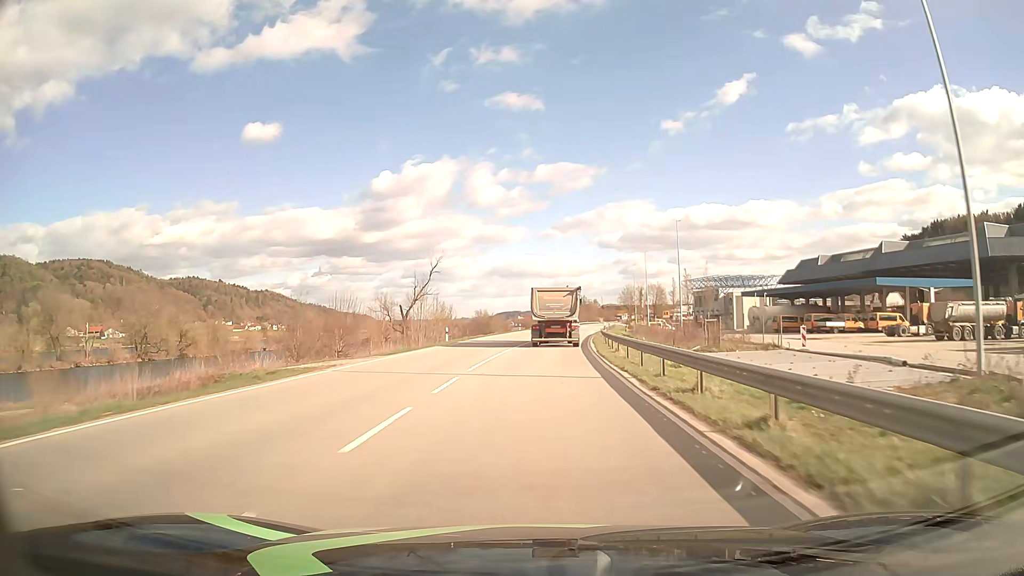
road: primary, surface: asphalt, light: Day
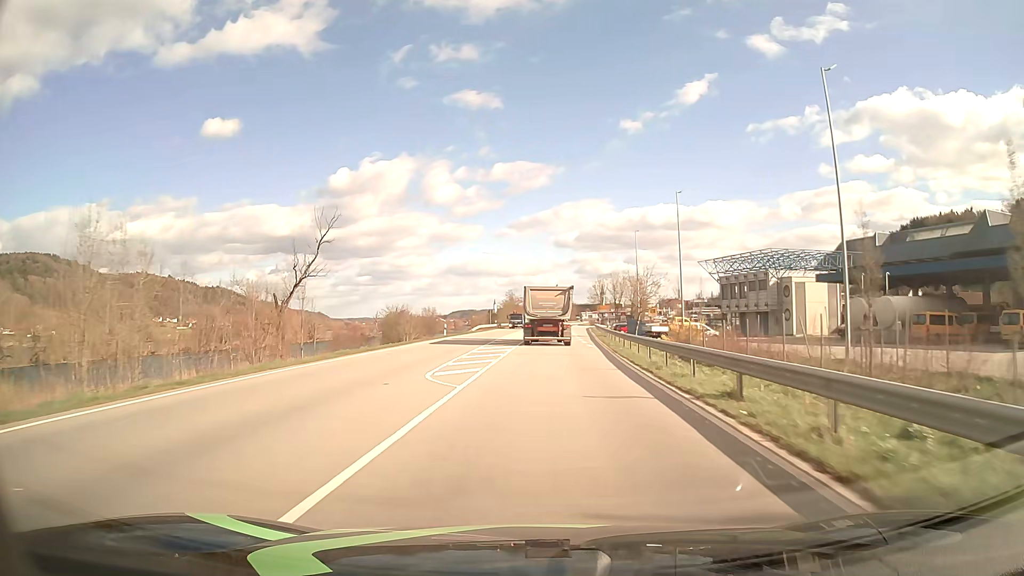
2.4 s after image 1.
(+1.5, +45.2) m; +4°
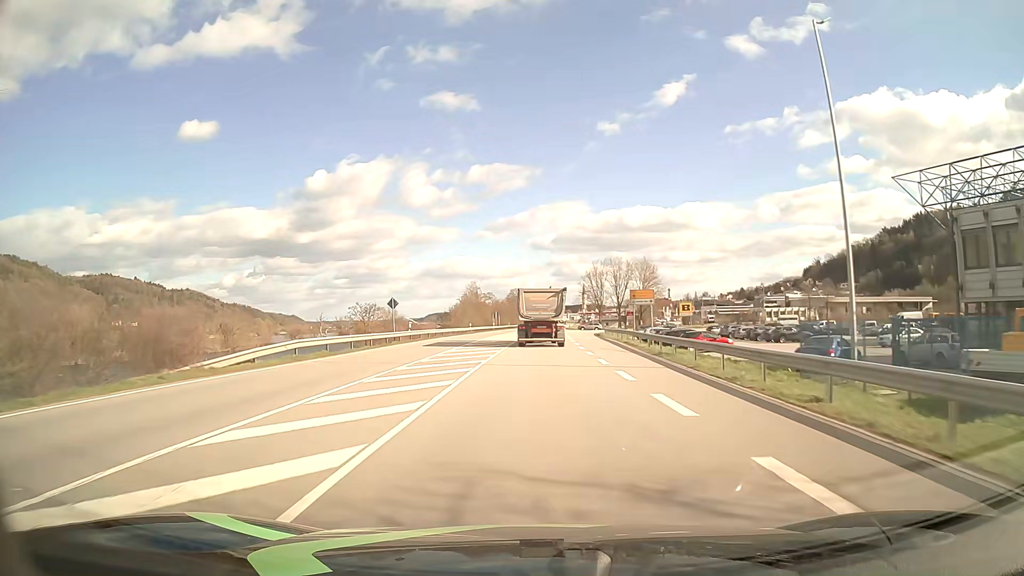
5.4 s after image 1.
(+1.3, +56.7) m; +2°
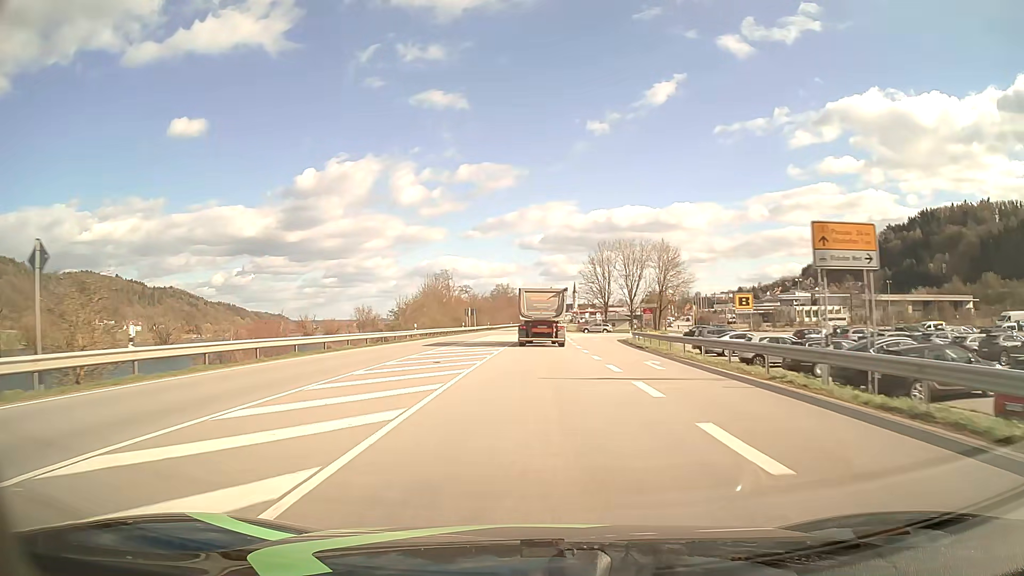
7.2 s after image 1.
(+0.4, +34.3) m; +1°
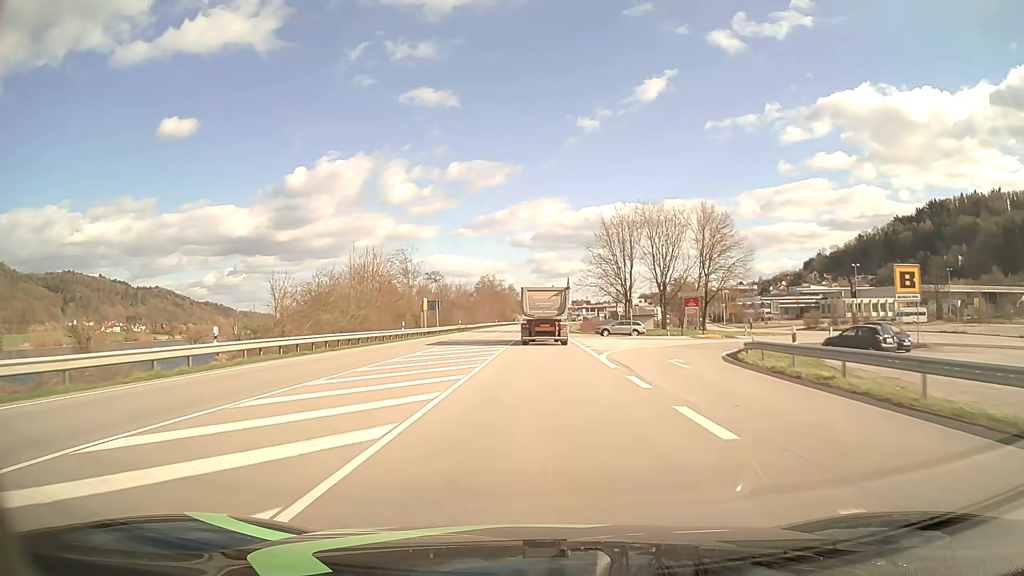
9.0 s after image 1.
(+0.1, +34.4) m; +1°
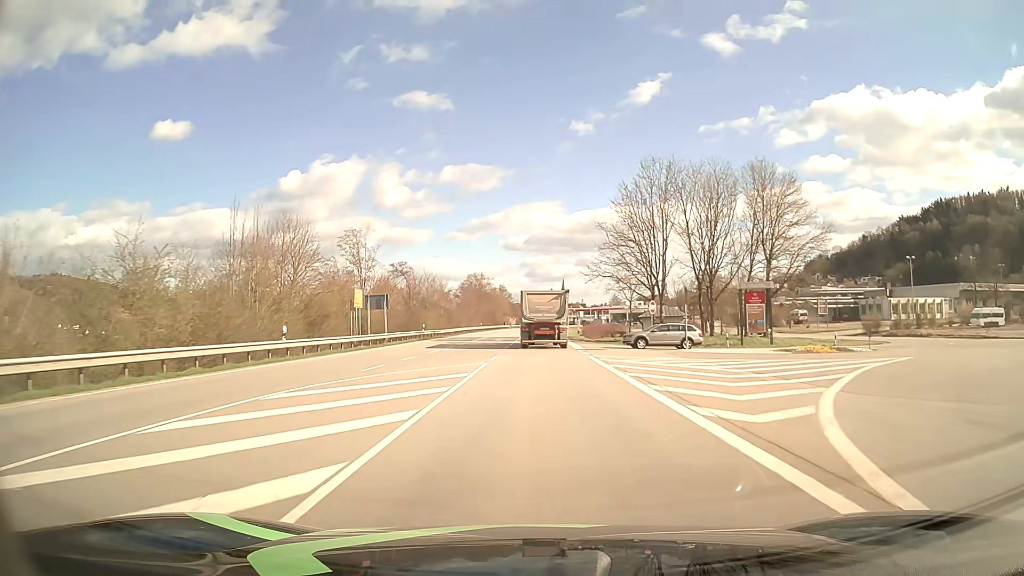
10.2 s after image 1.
(+0.1, +23.1) m; +1°
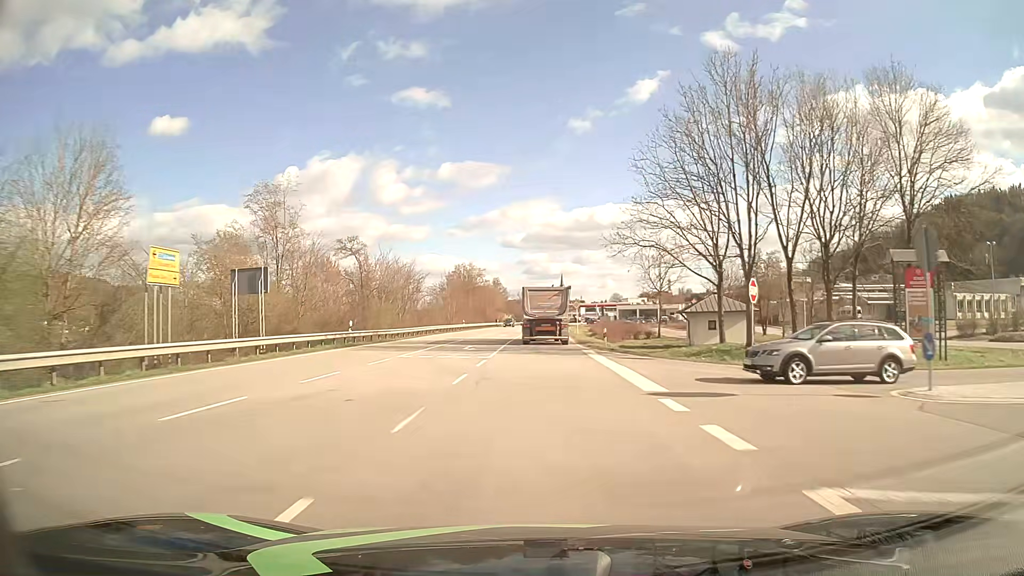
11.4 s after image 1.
(0.0, +23.2) m; 0°
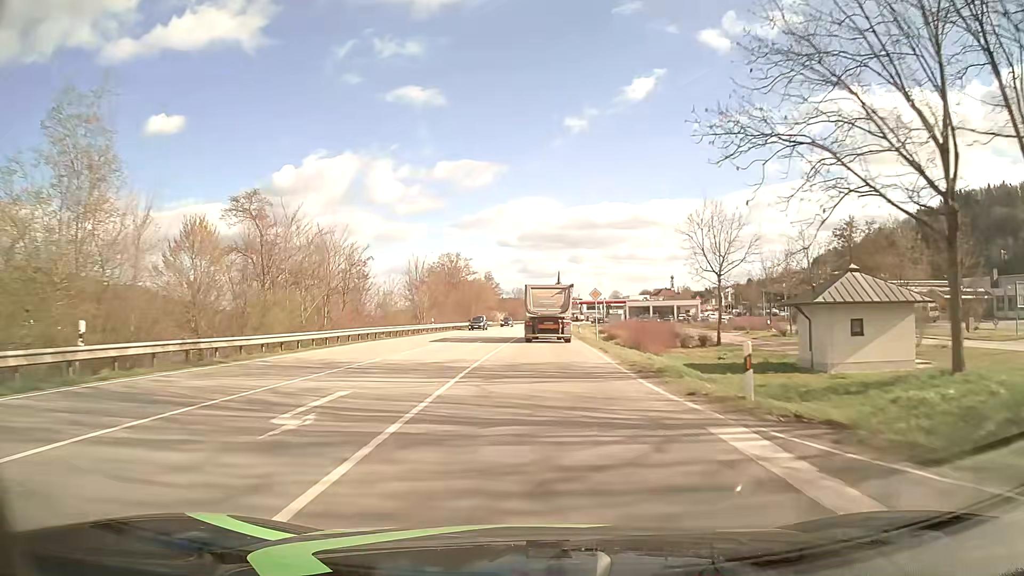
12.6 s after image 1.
(0.0, +23.3) m; 0°
(0, +10) (0, +20) (0, +30) (0, +40) (+1, +50) (+1, +60) (+1, +70) (+1, +80) (+2, +90) (+2, +100) m
